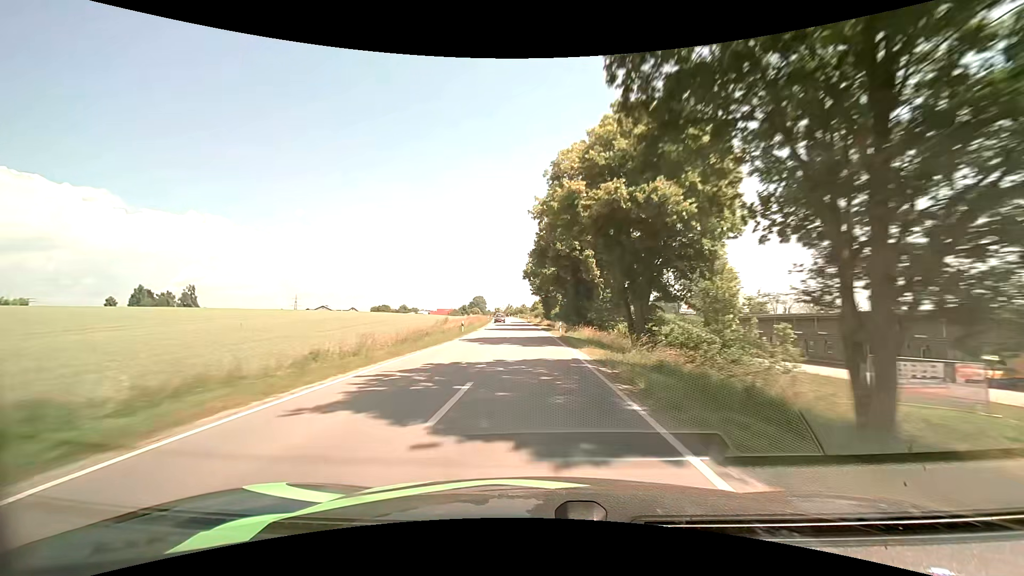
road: secondary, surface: asphalt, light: Day
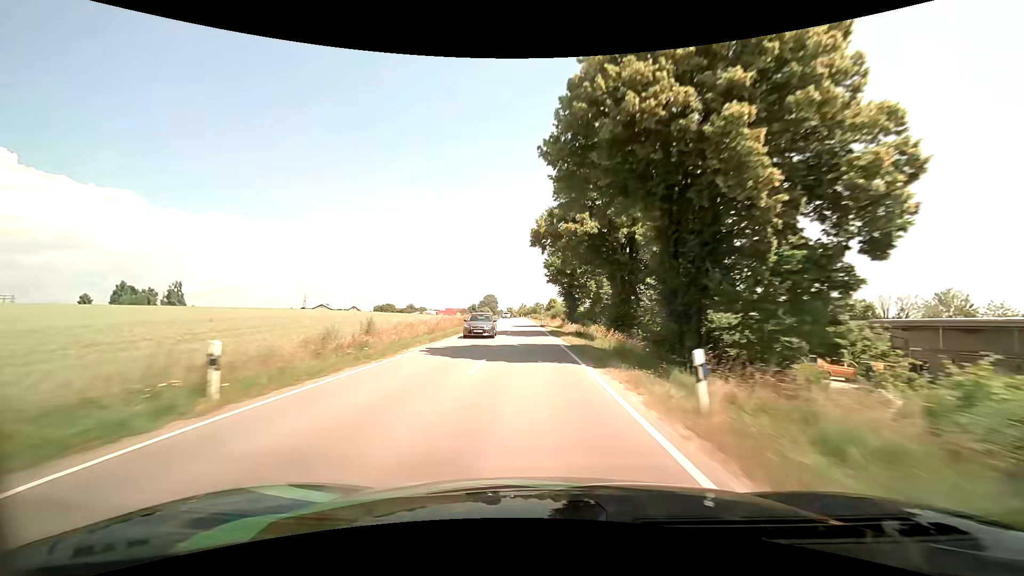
(-0.4, +30.9) m; -2°
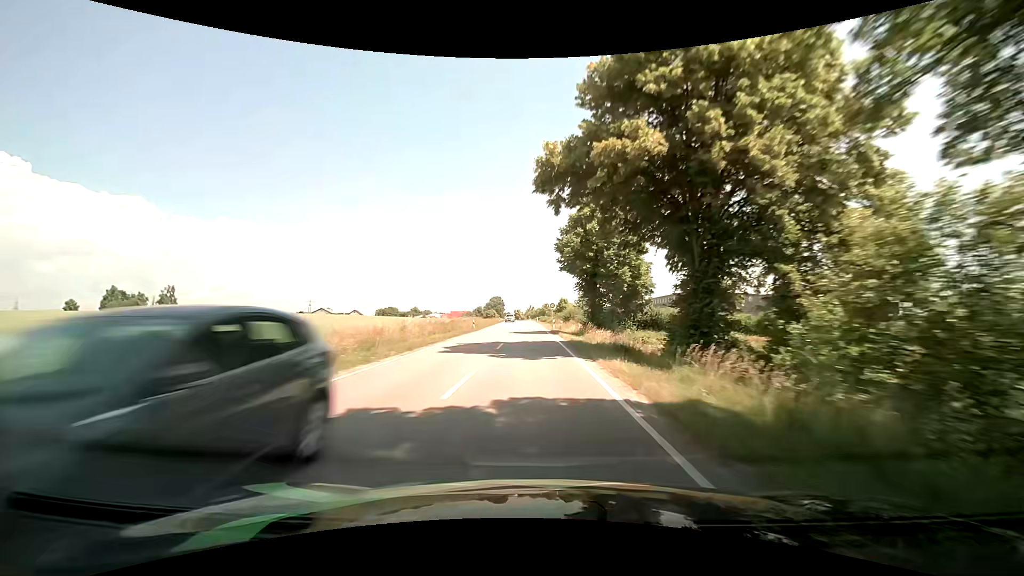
(-0.1, +15.4) m; -1°
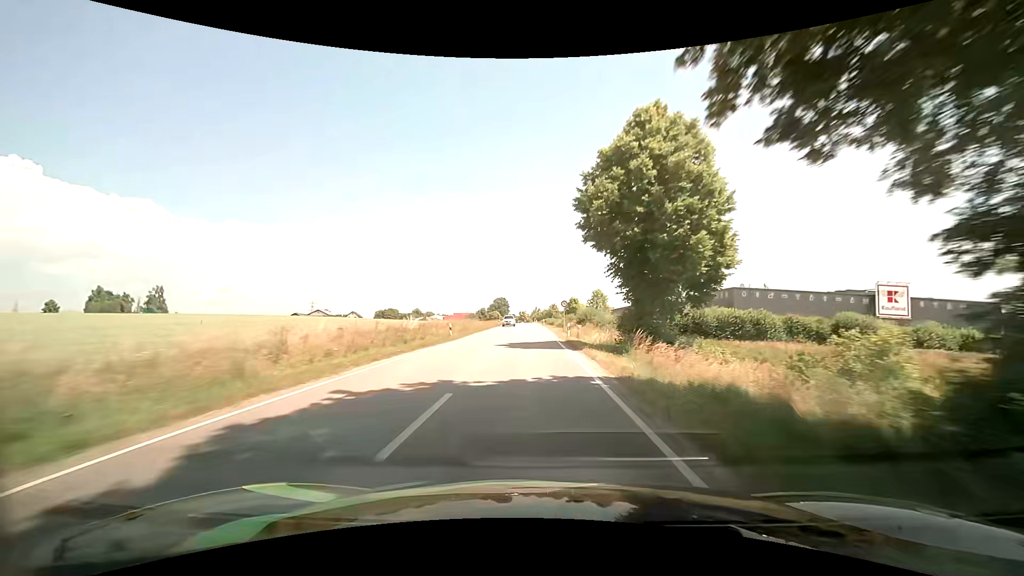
(-0.1, +15.4) m; -1°
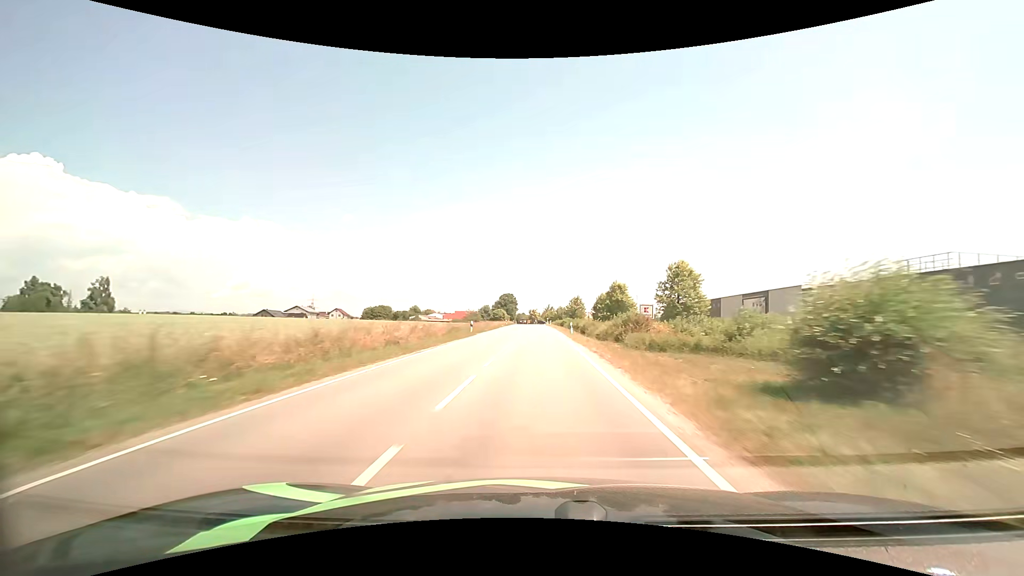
(-0.3, +46.1) m; -1°
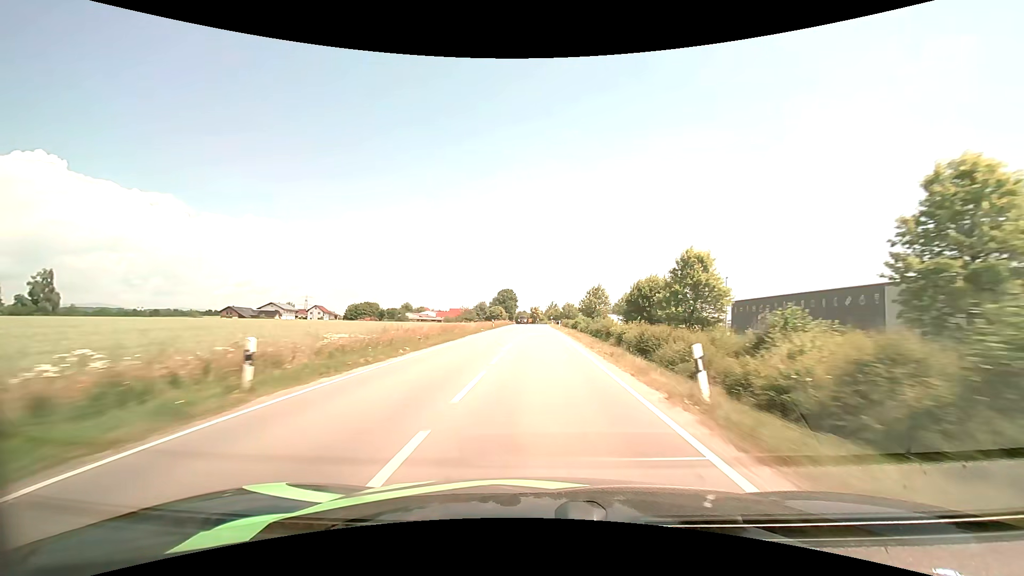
(0.0, +29.4) m; 0°
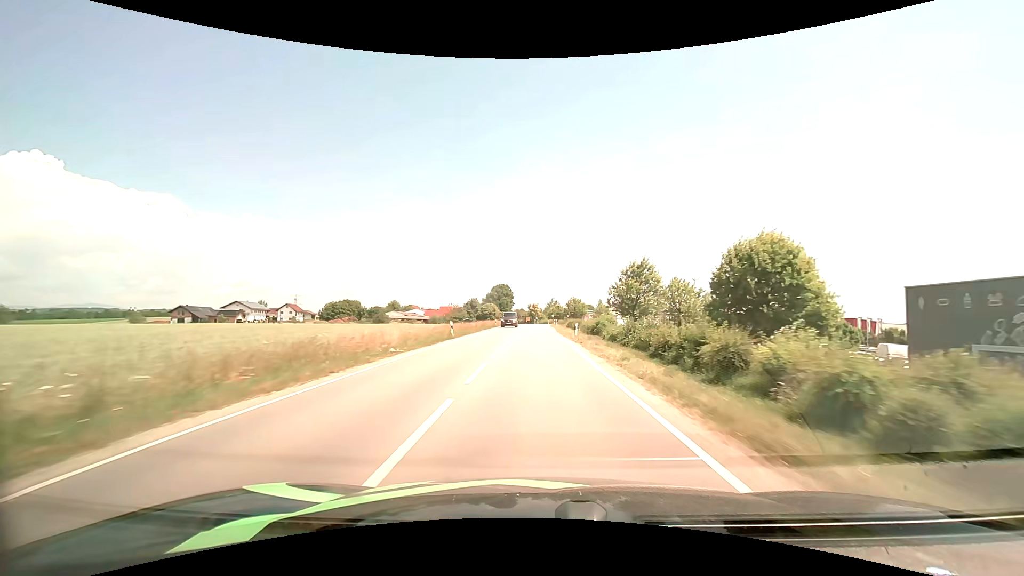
(0.0, +27.6) m; 0°
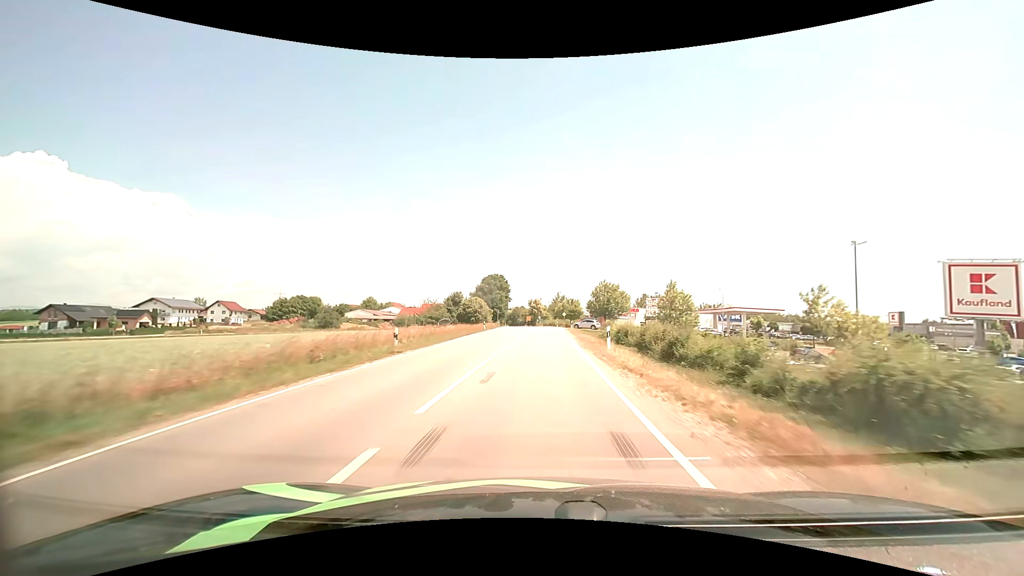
(-0.1, +50.6) m; 0°
(0, +10) (0, +20) (0, +30) (+1, +40) (+1, +50) (+1, +60) (+1, +70) (+2, +80) (+1, +90) (+1, +100) m
